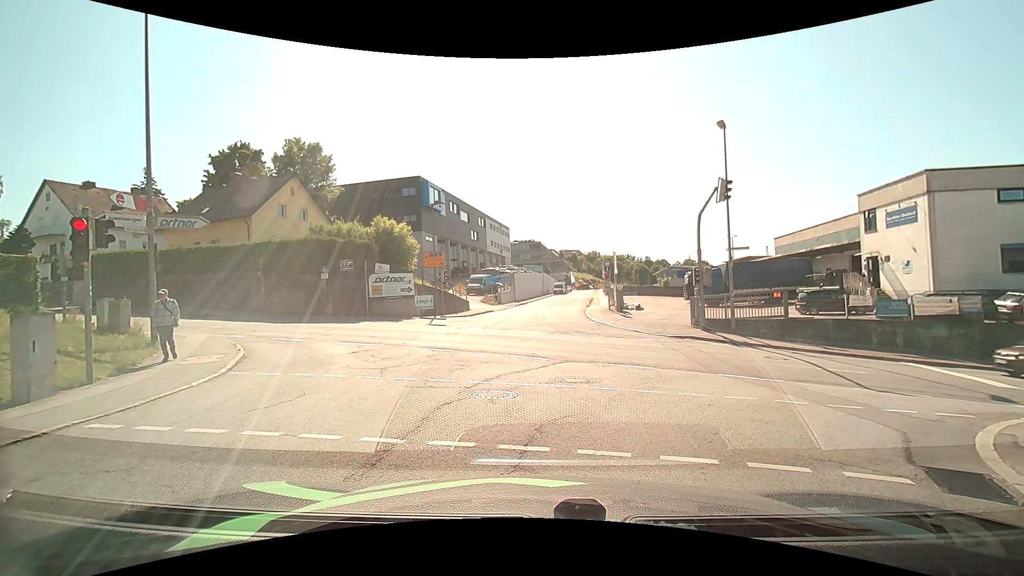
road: residential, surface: asphalt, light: Day
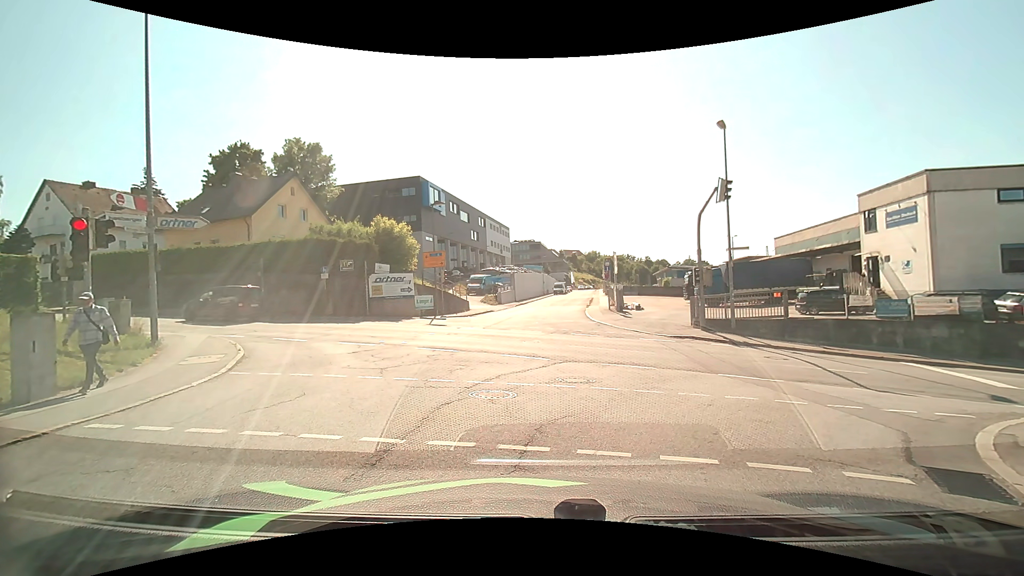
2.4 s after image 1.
(0.0, 0.0) m; 0°
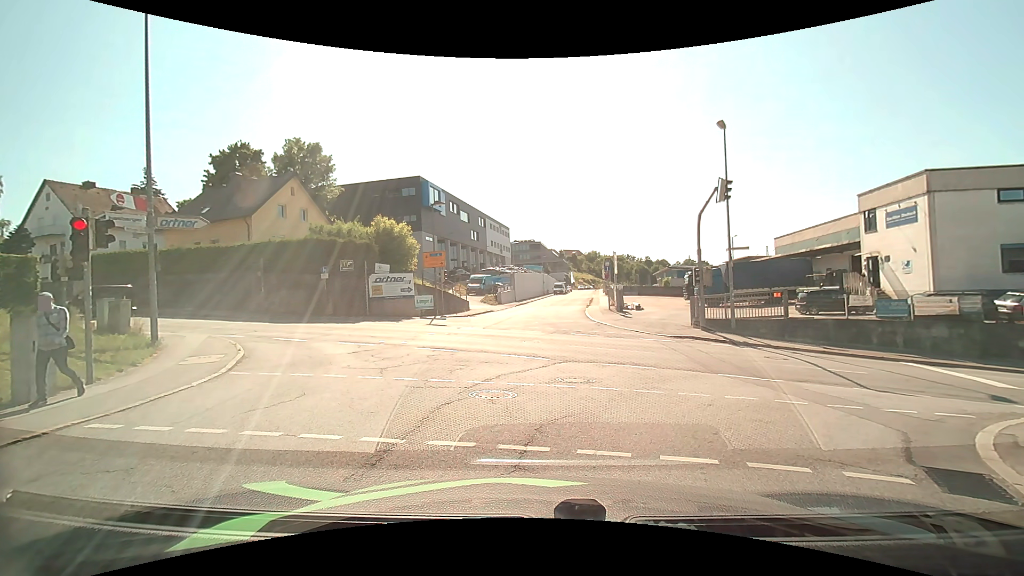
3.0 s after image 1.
(0.0, 0.0) m; 0°
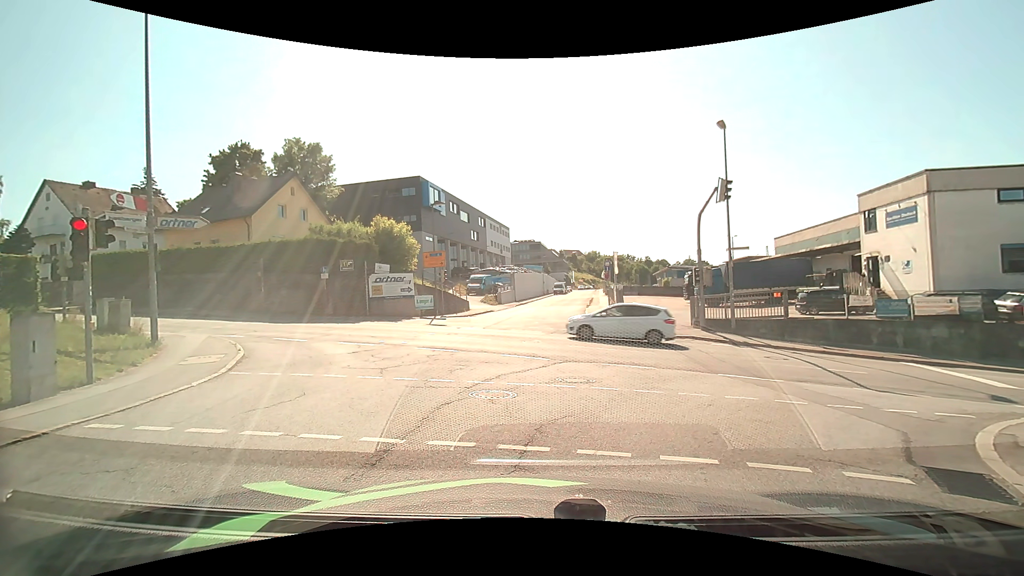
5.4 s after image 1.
(0.0, 0.0) m; 0°
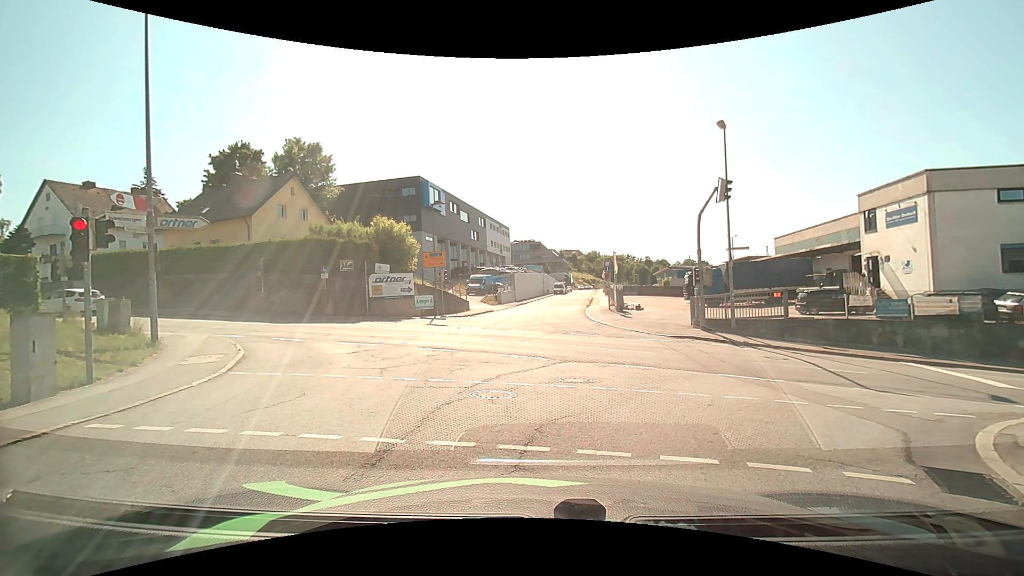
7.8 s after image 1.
(0.0, 0.0) m; 0°
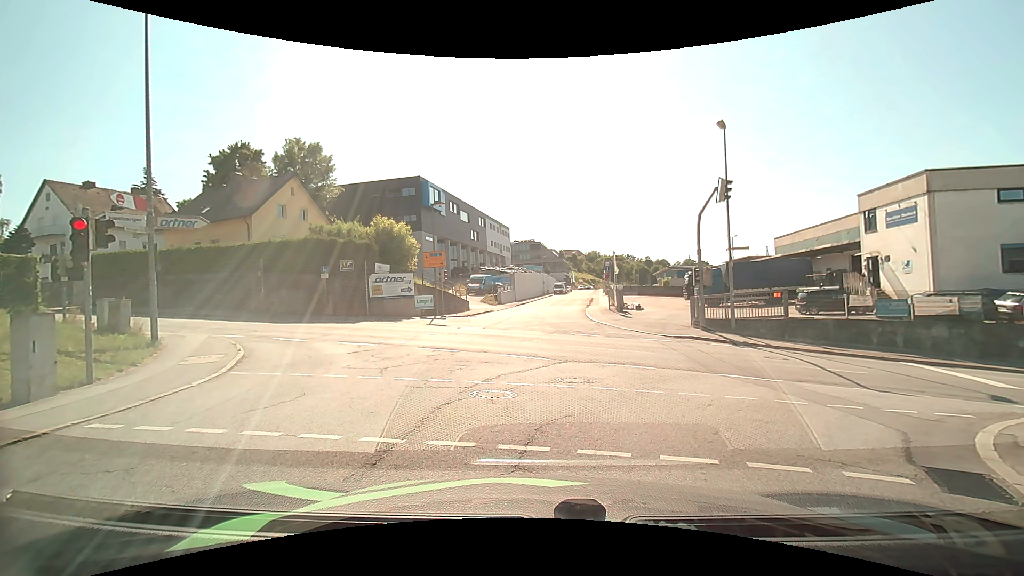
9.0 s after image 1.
(0.0, 0.0) m; 0°
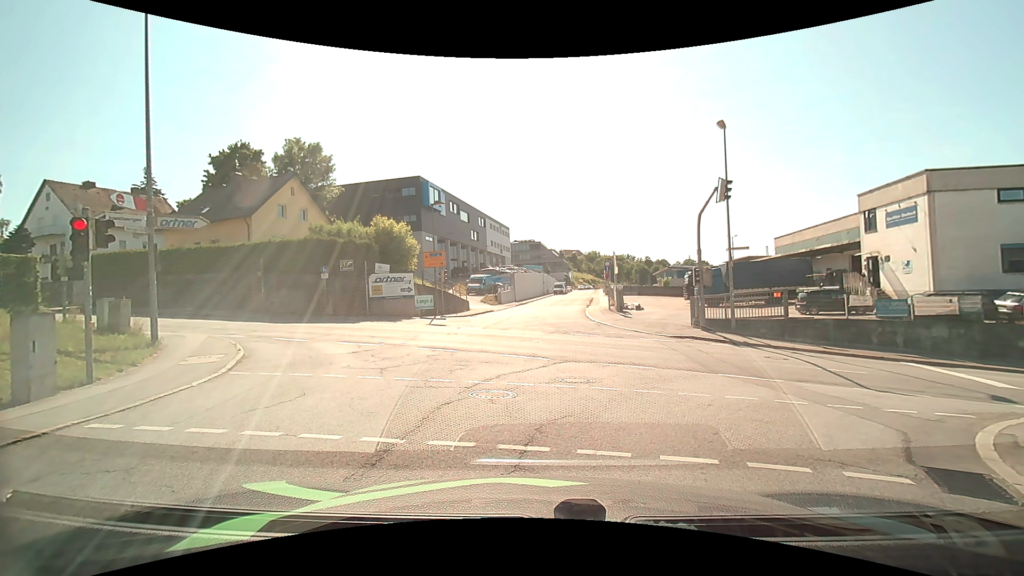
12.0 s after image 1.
(0.0, 0.0) m; 0°
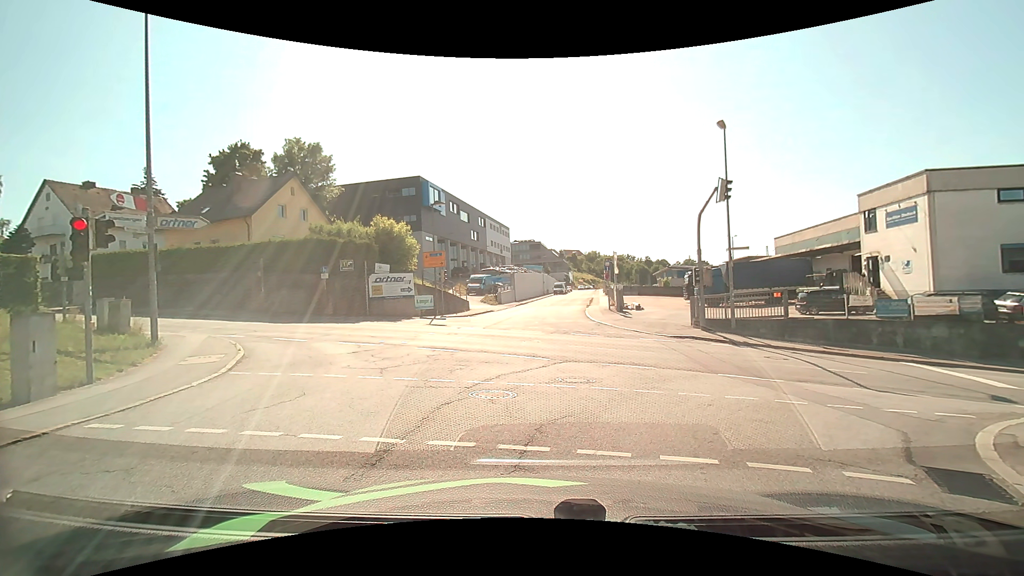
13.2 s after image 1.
(0.0, 0.0) m; 0°
(0, +10) (-3, +19) (-11, +26) (-20, +29) (-30, +32) (-39, +34) (-49, +37) (-59, +40) (-68, +43) (-78, +46) m
